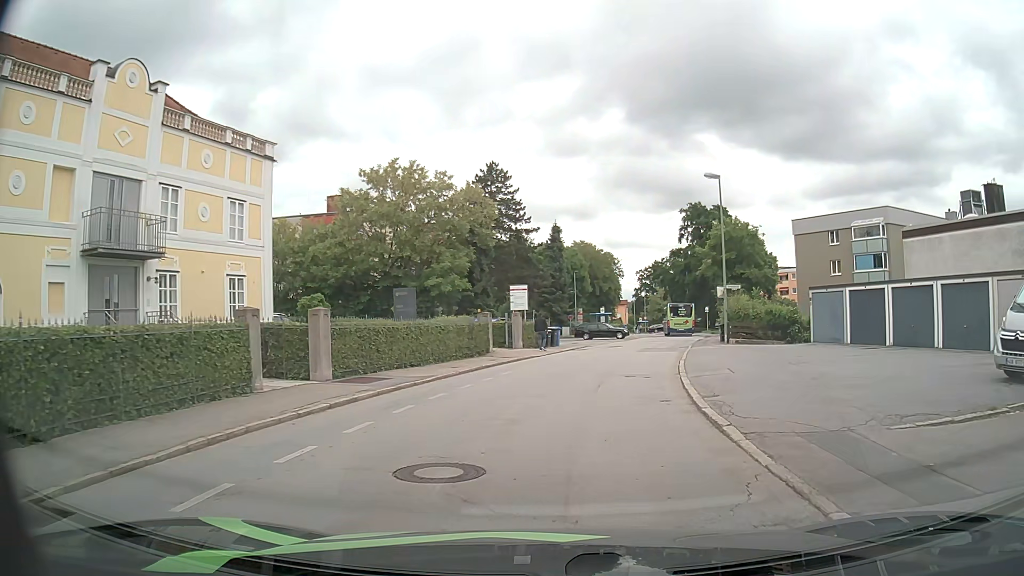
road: residential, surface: asphalt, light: Day
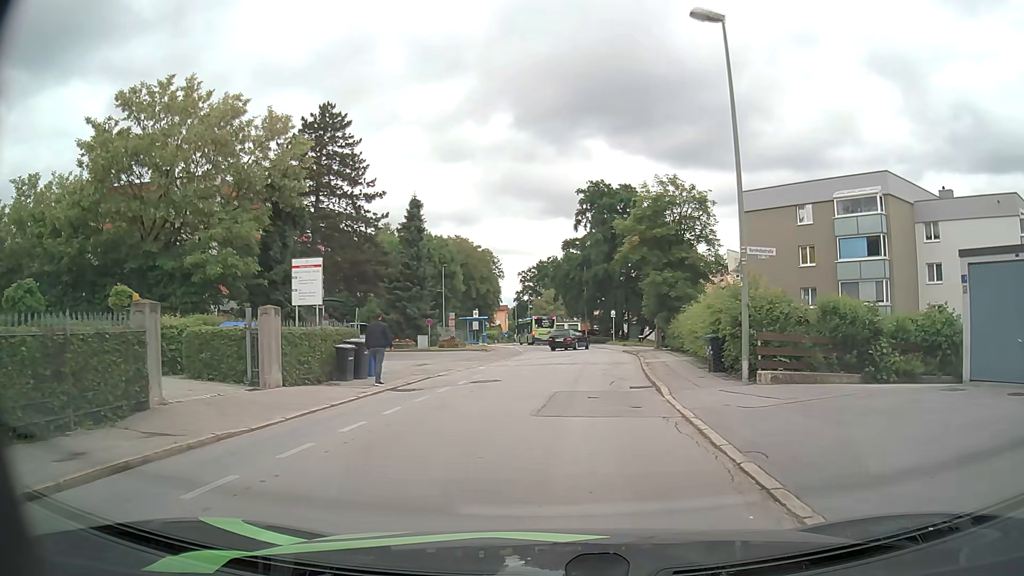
(+1.6, +18.8) m; +10°
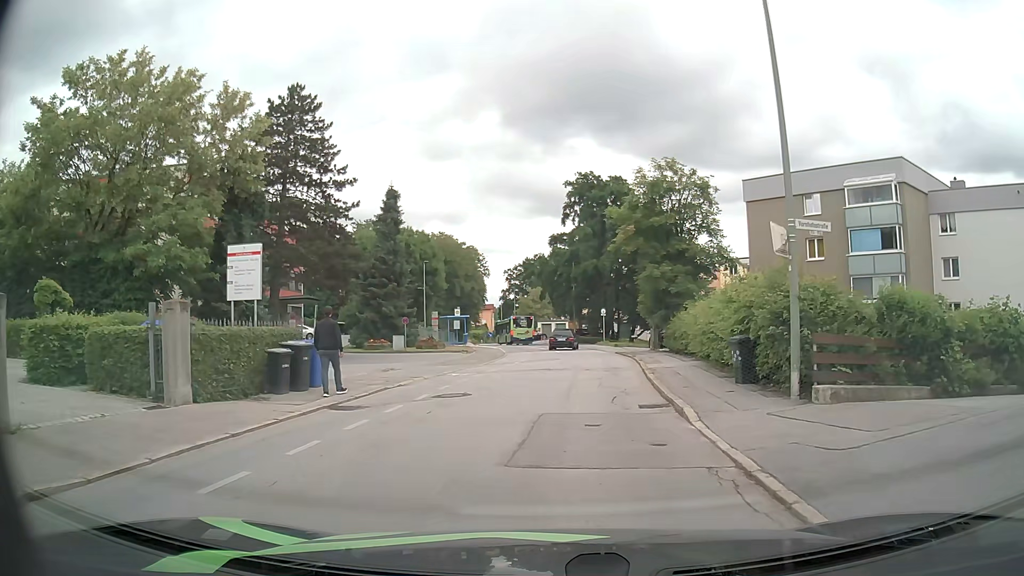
(0.0, +3.7) m; +1°
